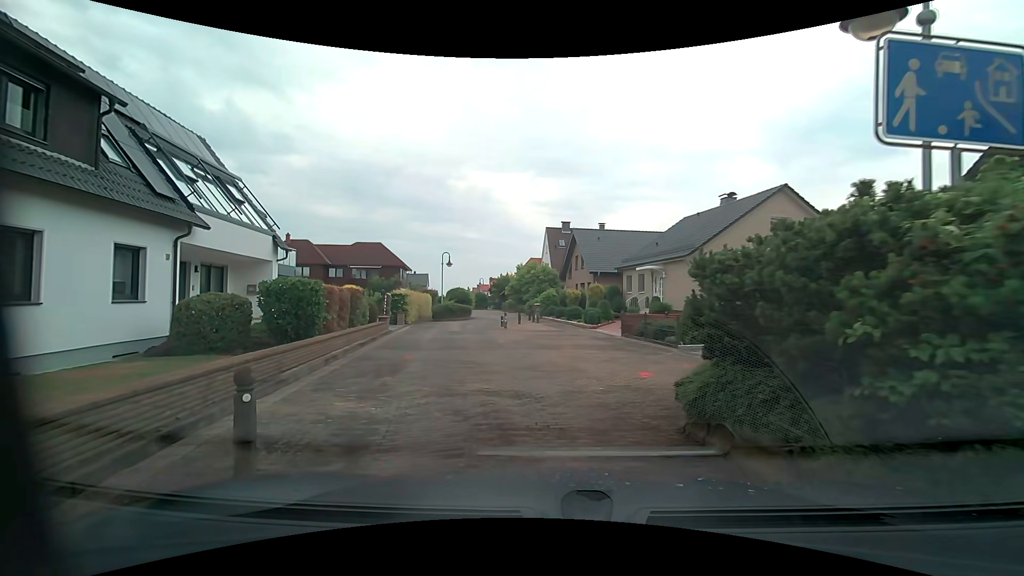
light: Day
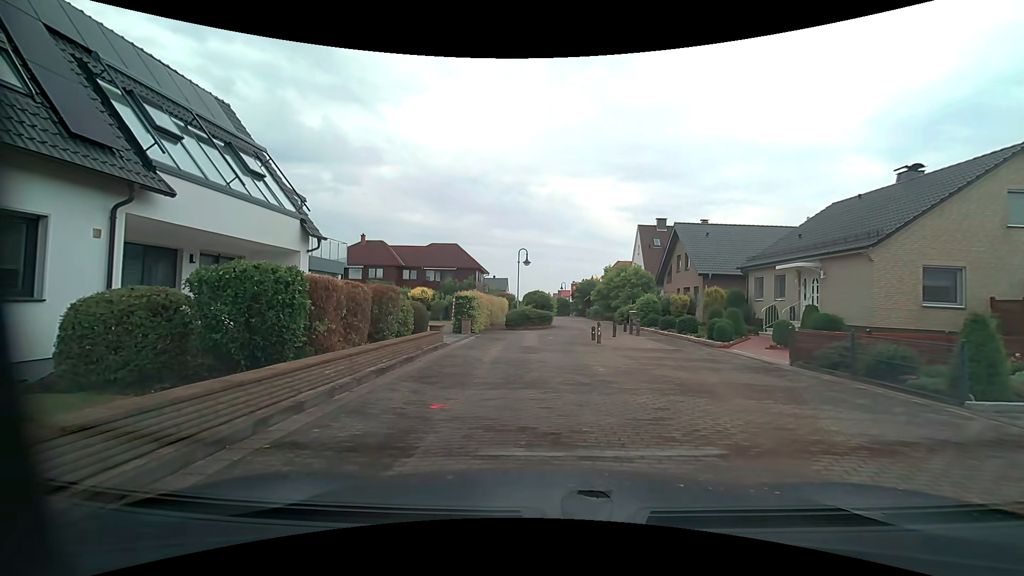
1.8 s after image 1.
(-0.6, +5.9) m; -11°
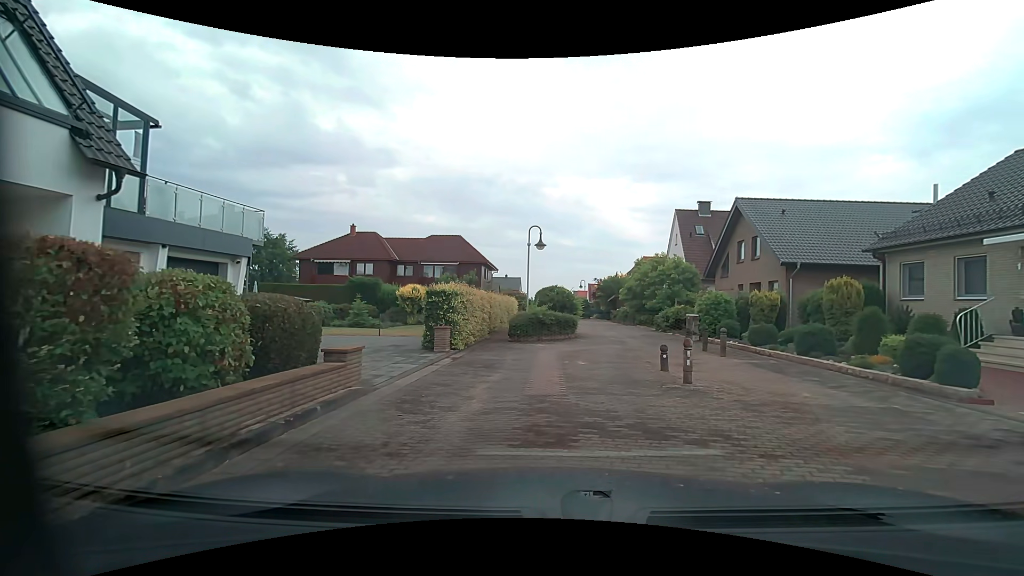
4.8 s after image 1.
(-0.1, +9.1) m; -1°
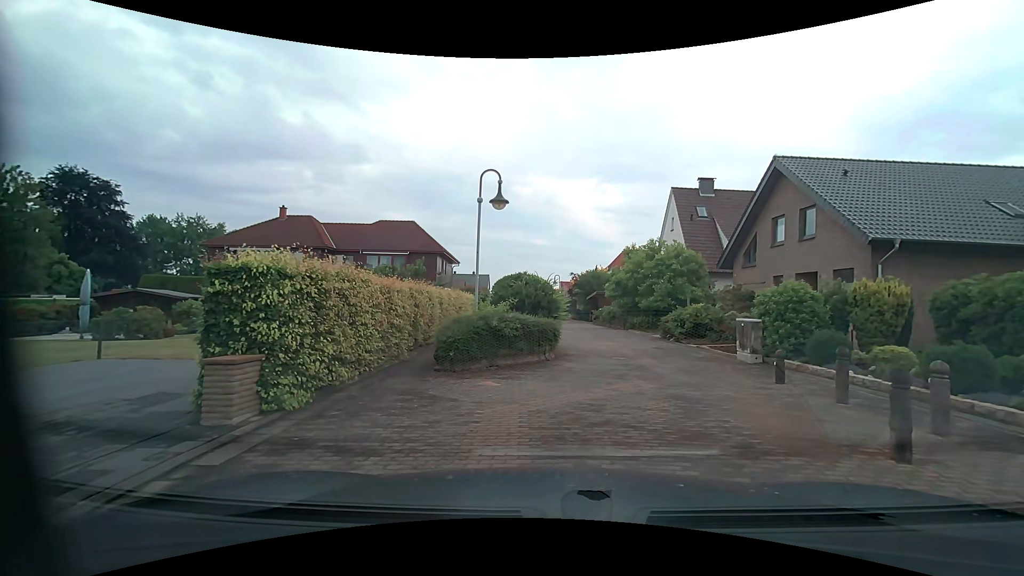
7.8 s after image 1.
(+0.2, +8.9) m; +3°
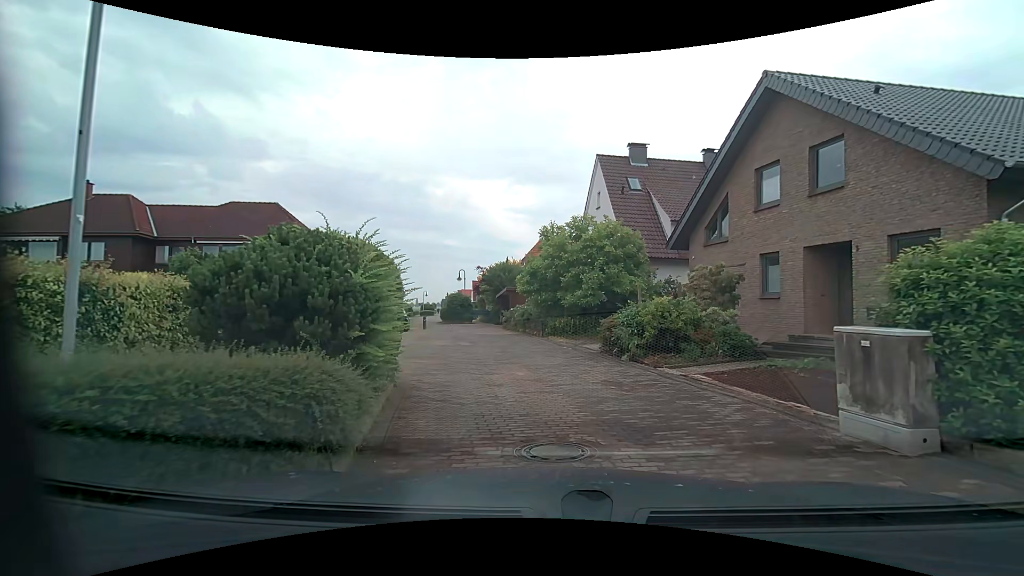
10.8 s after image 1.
(+0.9, +8.9) m; +10°
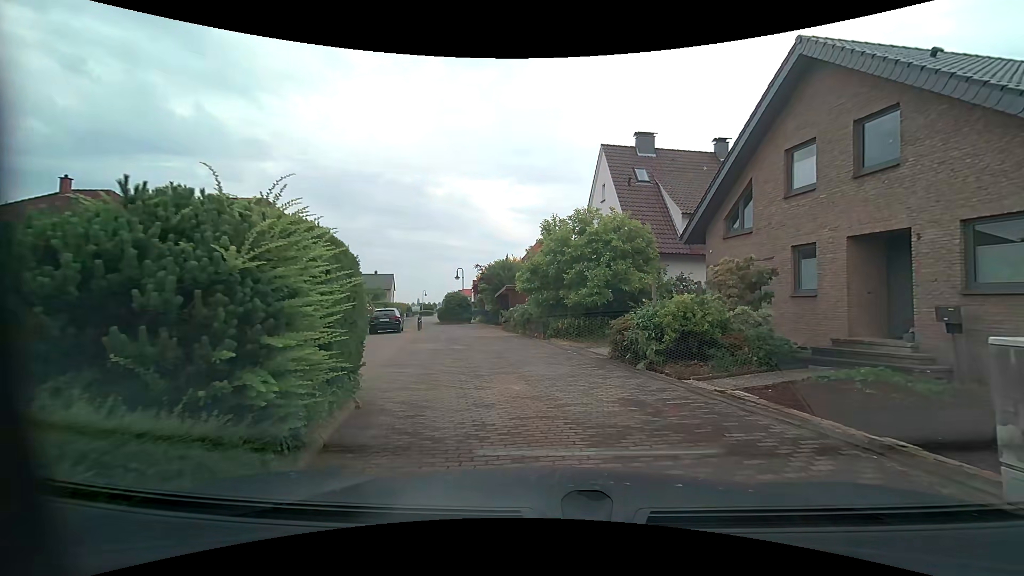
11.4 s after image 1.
(0.0, +1.8) m; +1°
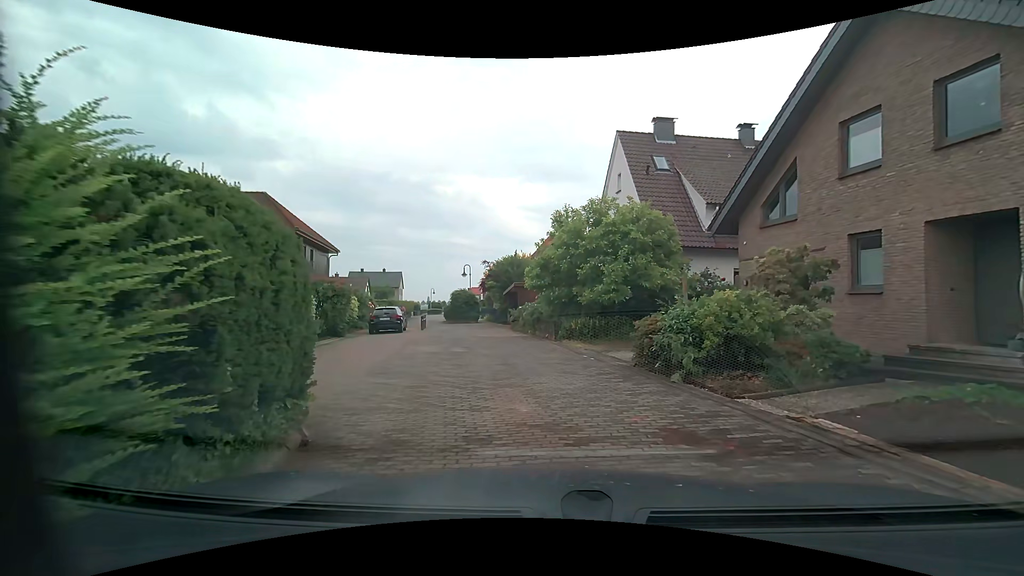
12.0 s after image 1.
(0.0, +1.8) m; -3°
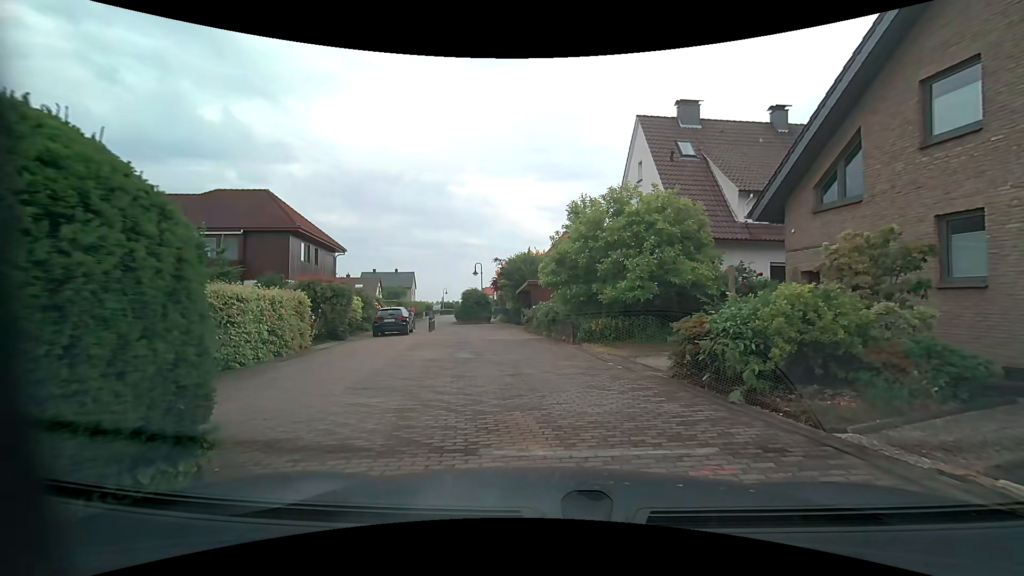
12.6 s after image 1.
(0.0, +1.8) m; -1°
